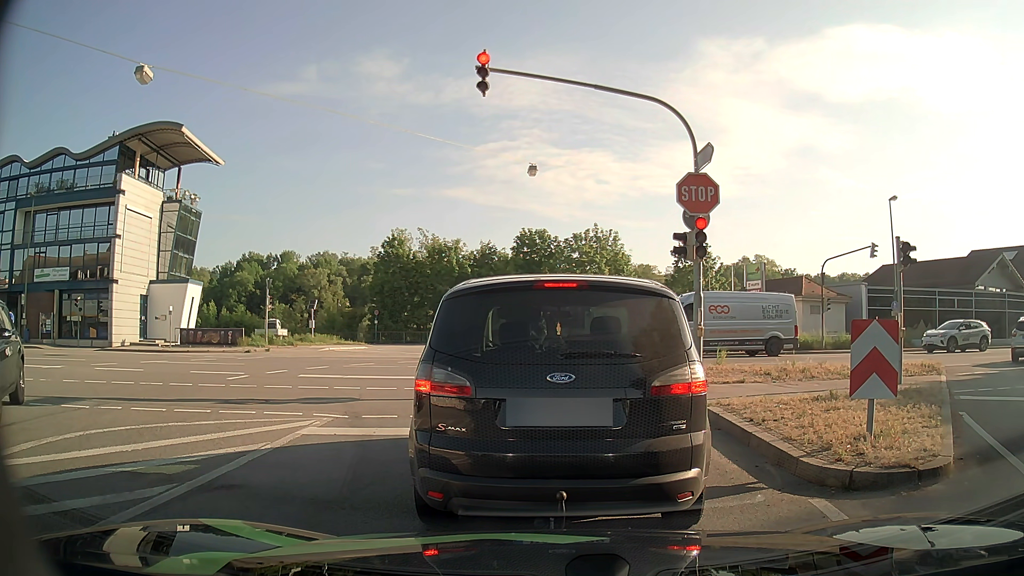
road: tertiary_link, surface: asphalt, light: Day
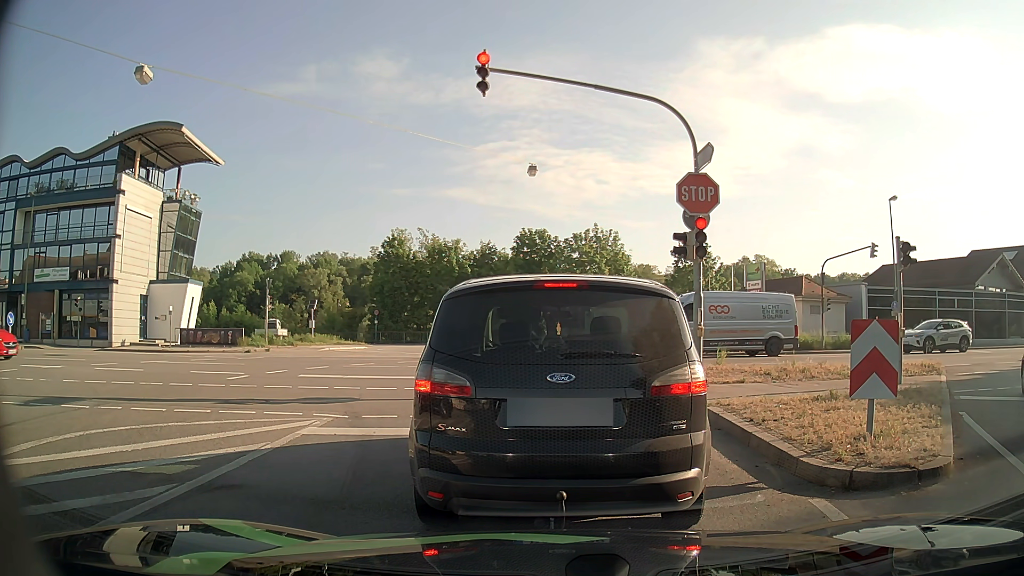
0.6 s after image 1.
(0.0, 0.0) m; 0°
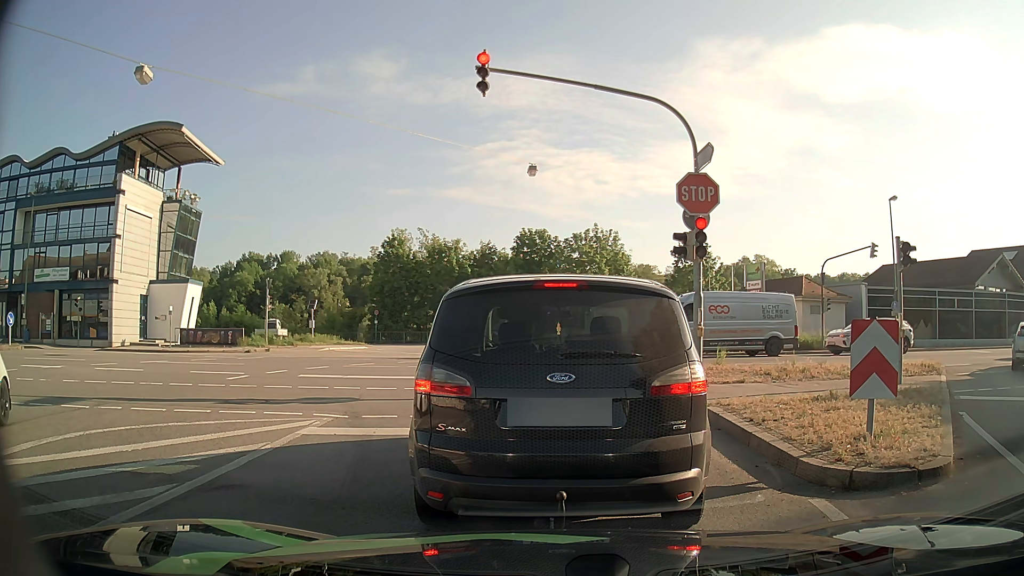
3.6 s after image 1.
(0.0, 0.0) m; 0°
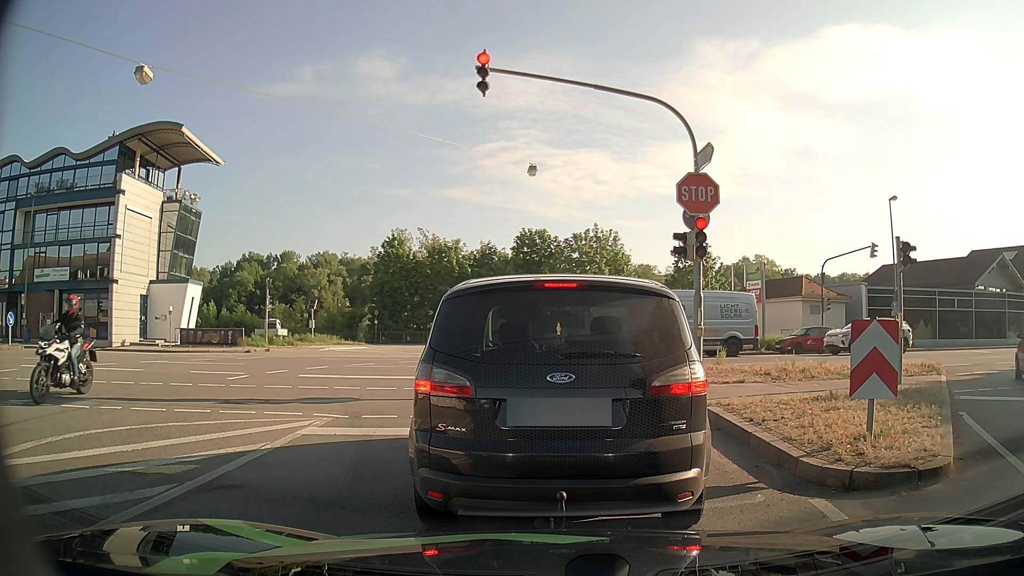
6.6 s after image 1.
(0.0, 0.0) m; 0°
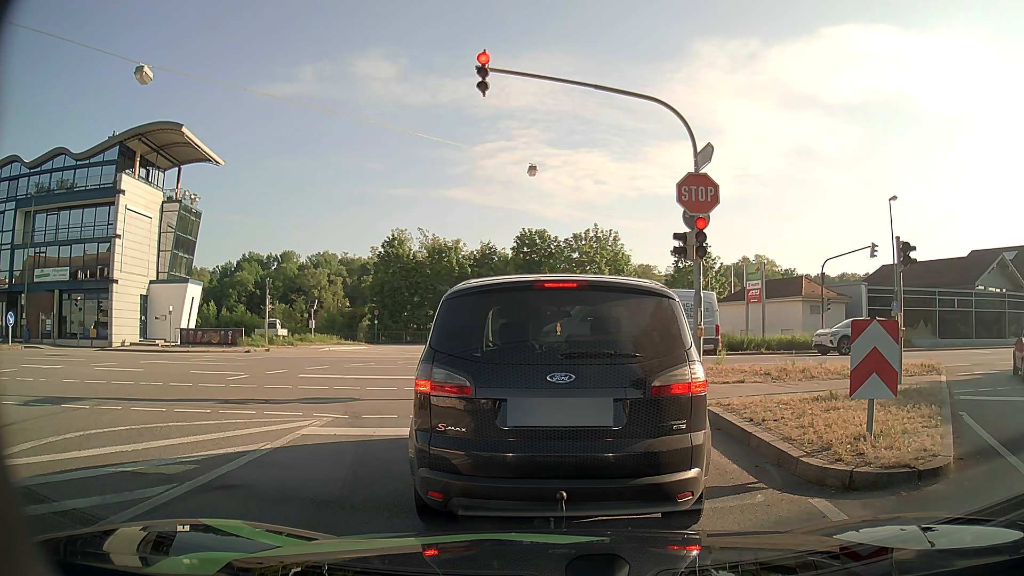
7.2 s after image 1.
(0.0, 0.0) m; 0°
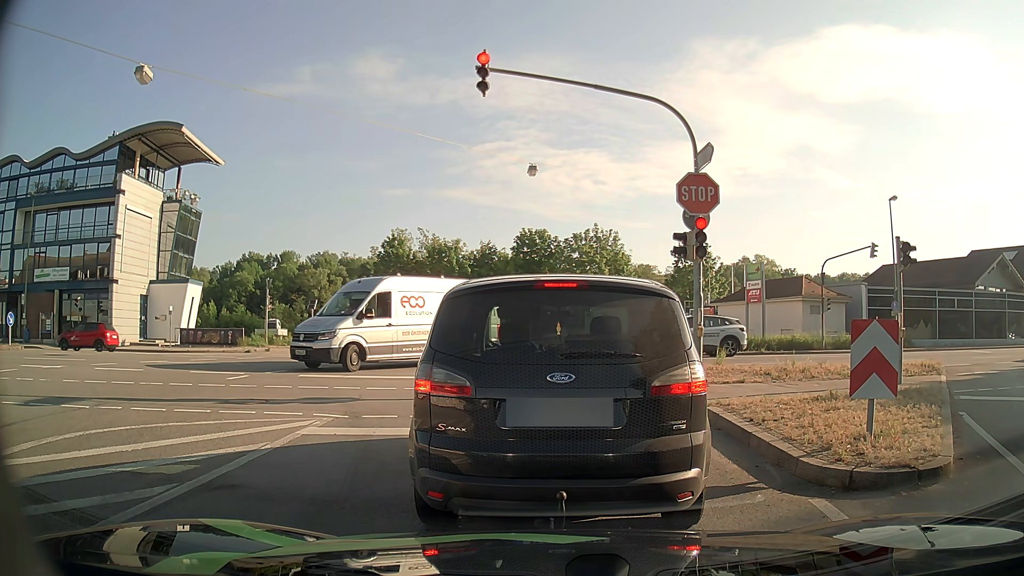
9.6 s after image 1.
(0.0, 0.0) m; 0°
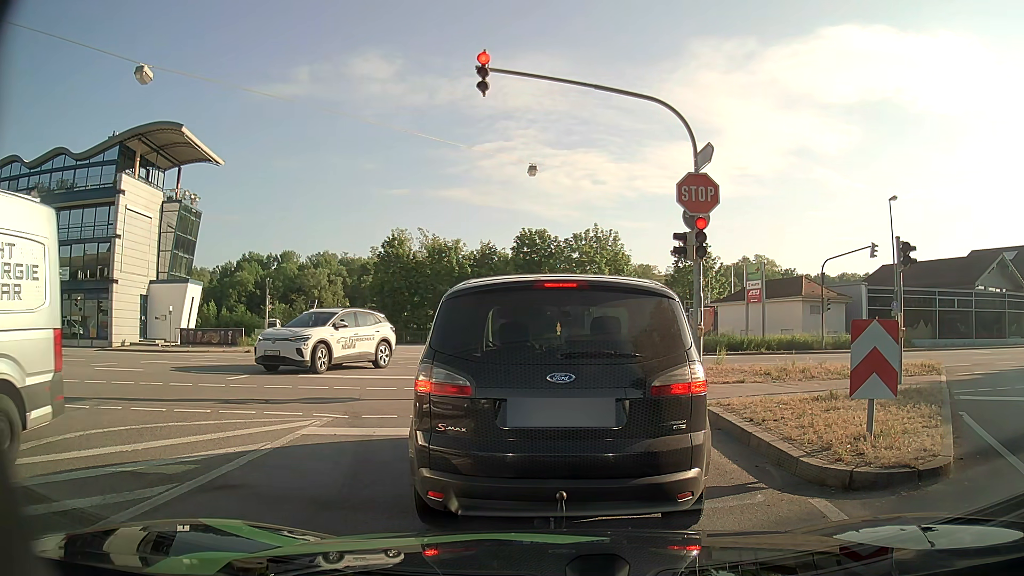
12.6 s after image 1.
(0.0, 0.0) m; 0°
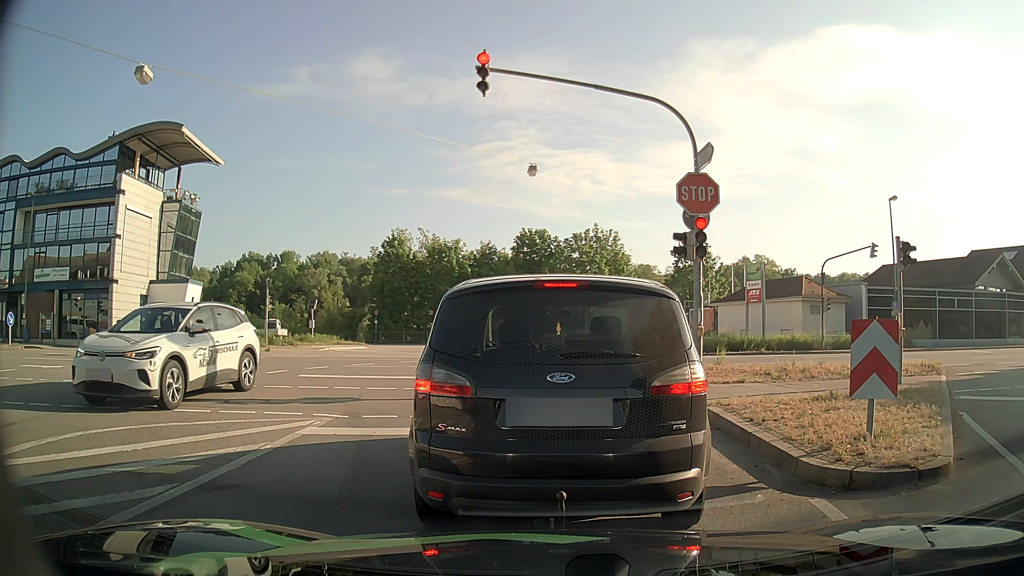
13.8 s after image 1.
(0.0, 0.0) m; 0°
